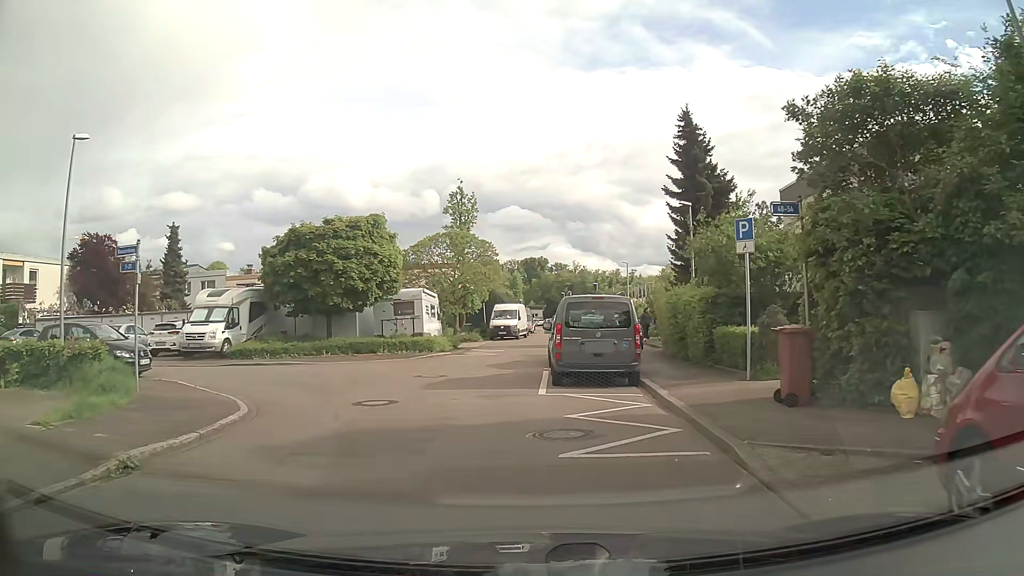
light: Day
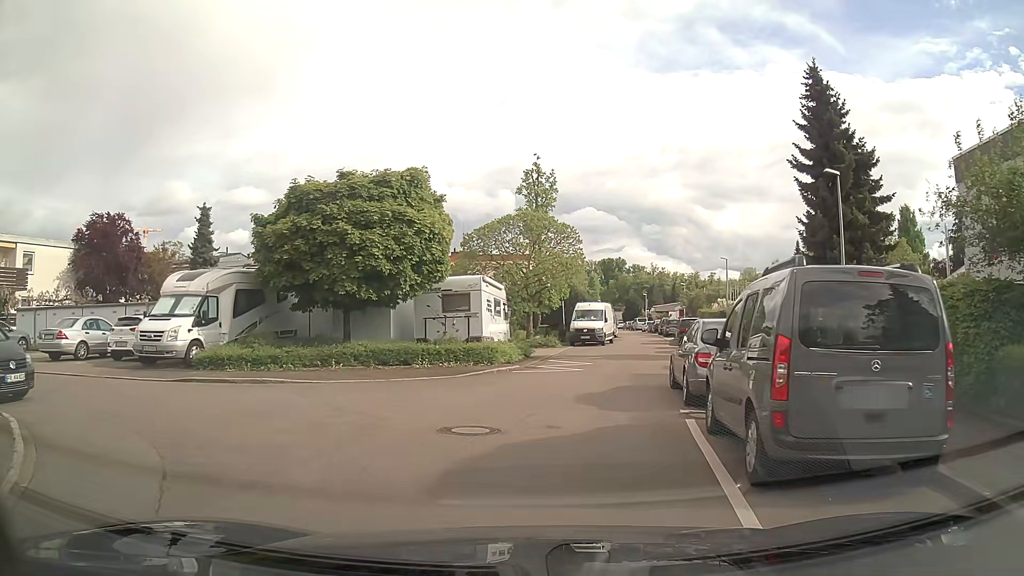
(-0.6, +8.0) m; -7°
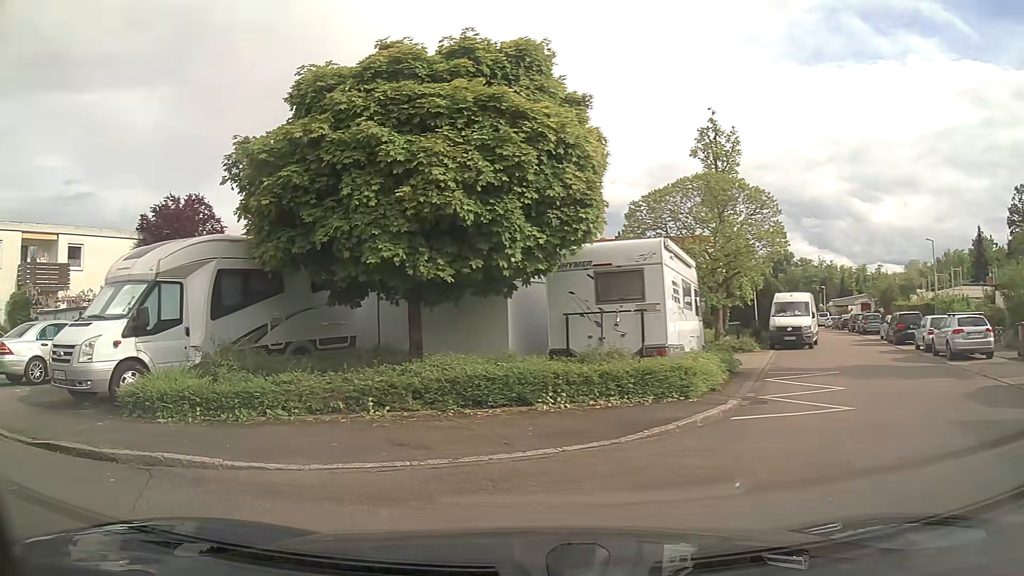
(-0.4, +8.9) m; -16°
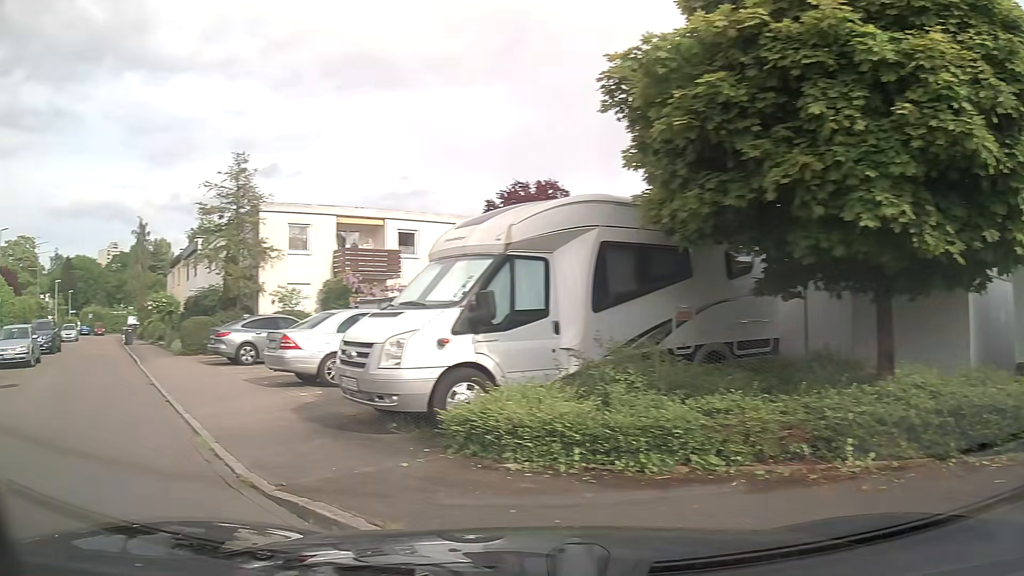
(-0.8, +3.3) m; -32°
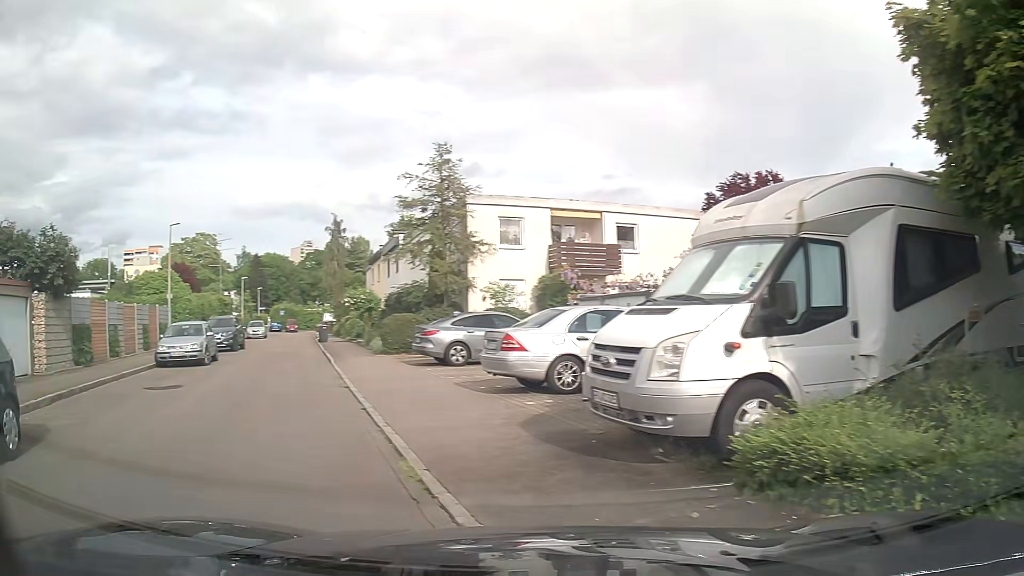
(-0.2, +1.6) m; -18°
